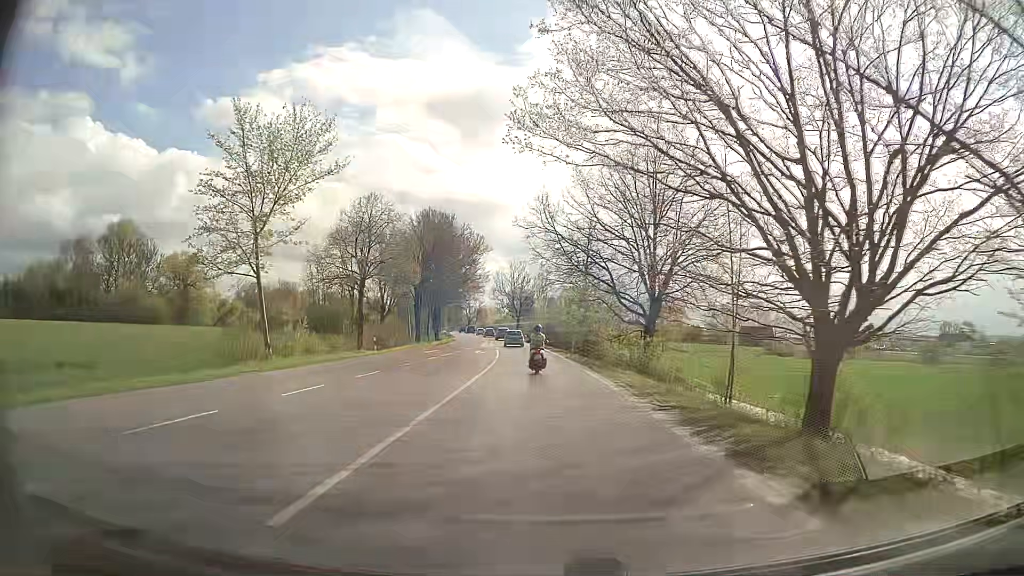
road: secondary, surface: asphalt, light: Day
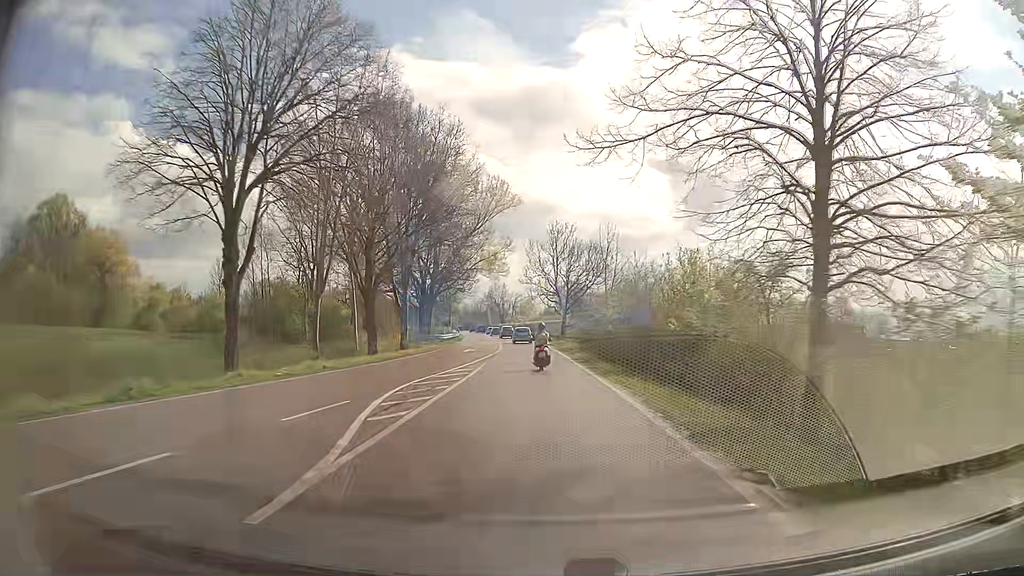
(-1.4, +46.9) m; -4°
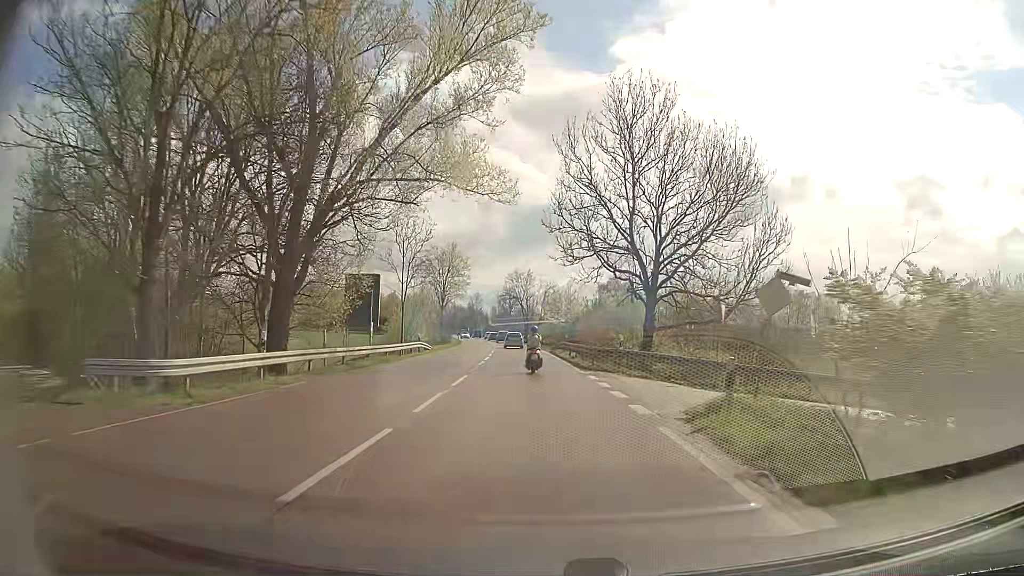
(-1.4, +48.7) m; -3°
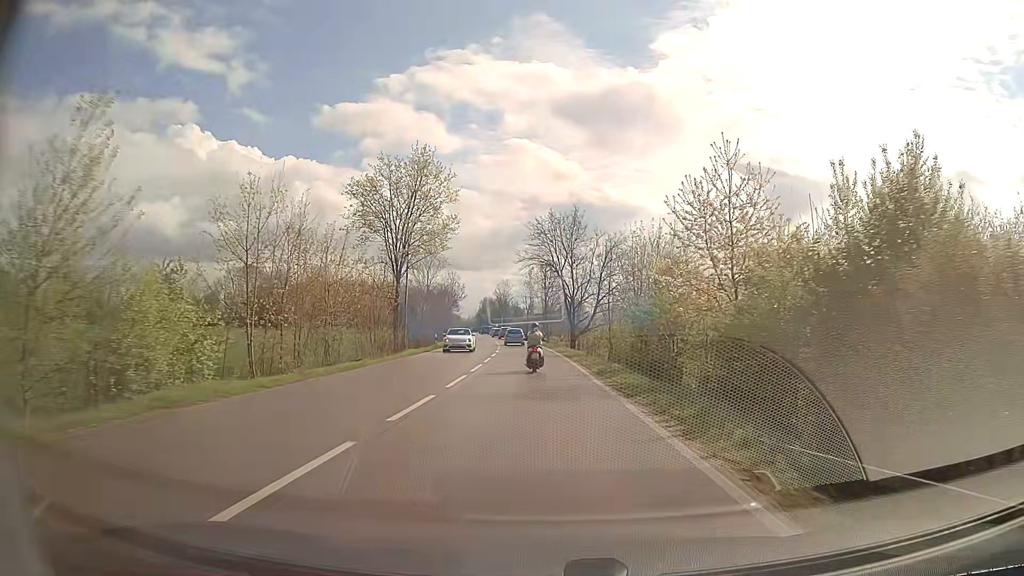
(-1.9, +49.7) m; -4°
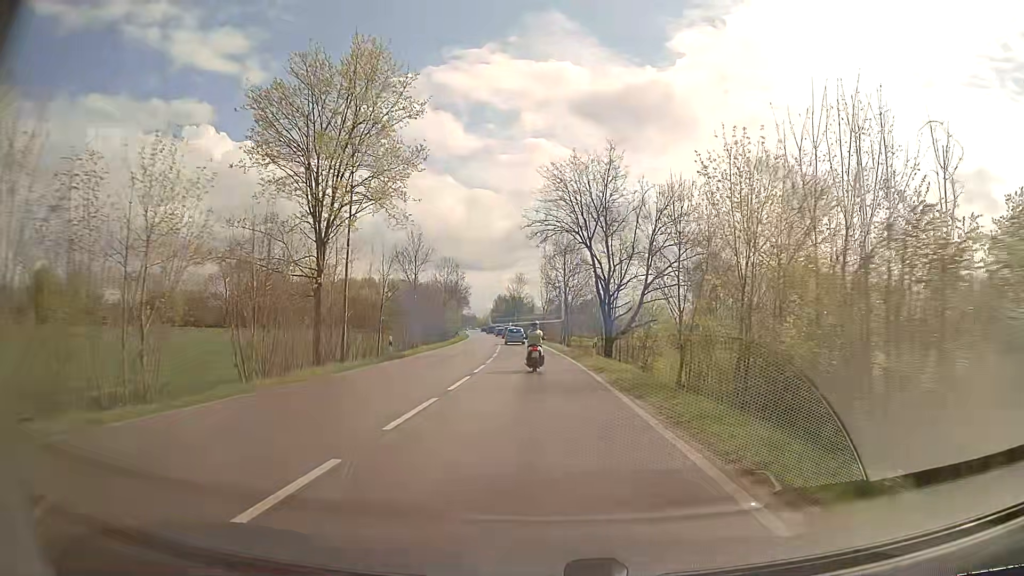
(-0.2, +19.3) m; -1°
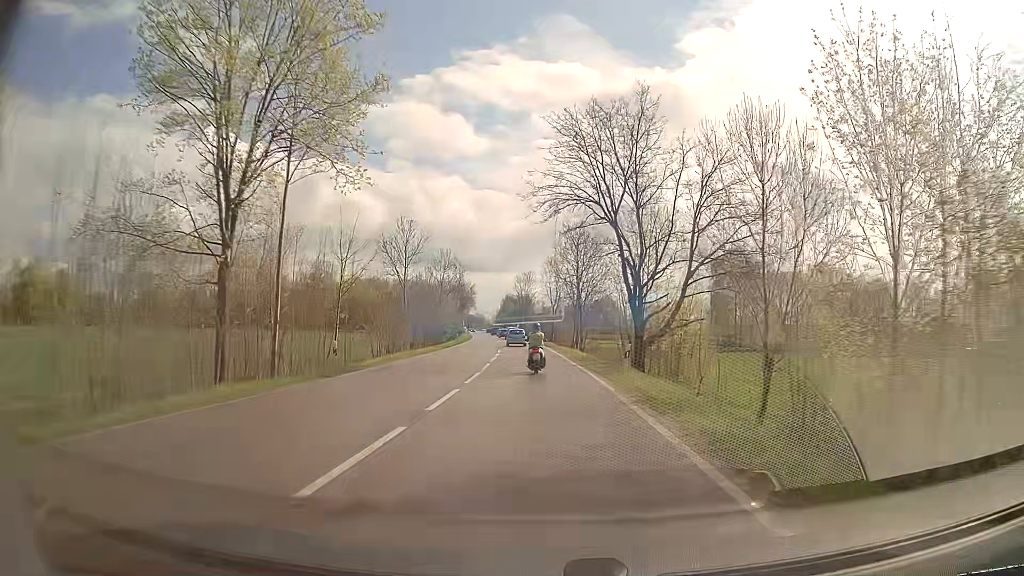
(-0.1, +9.5) m; -1°
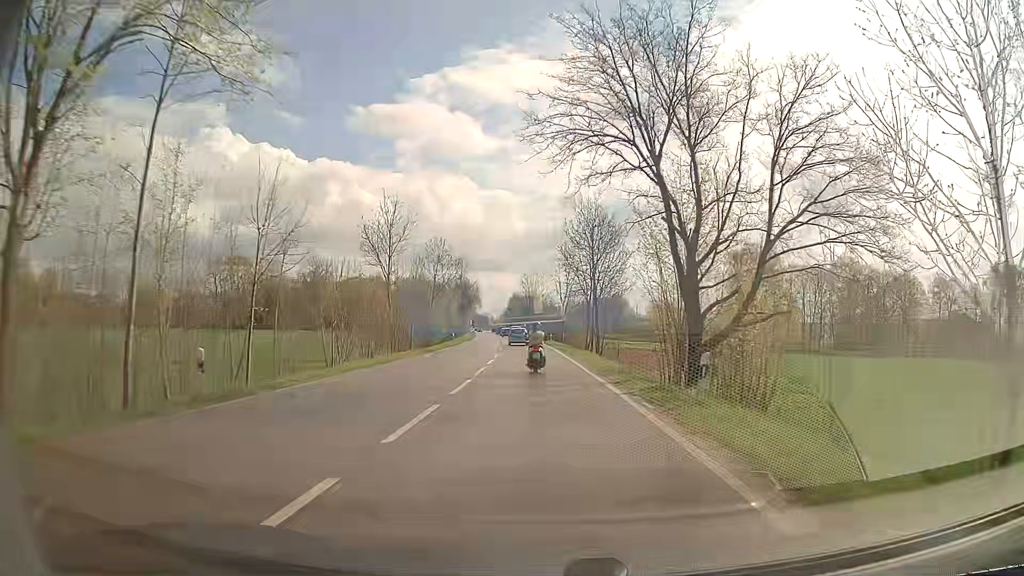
(0.0, +9.4) m; -1°
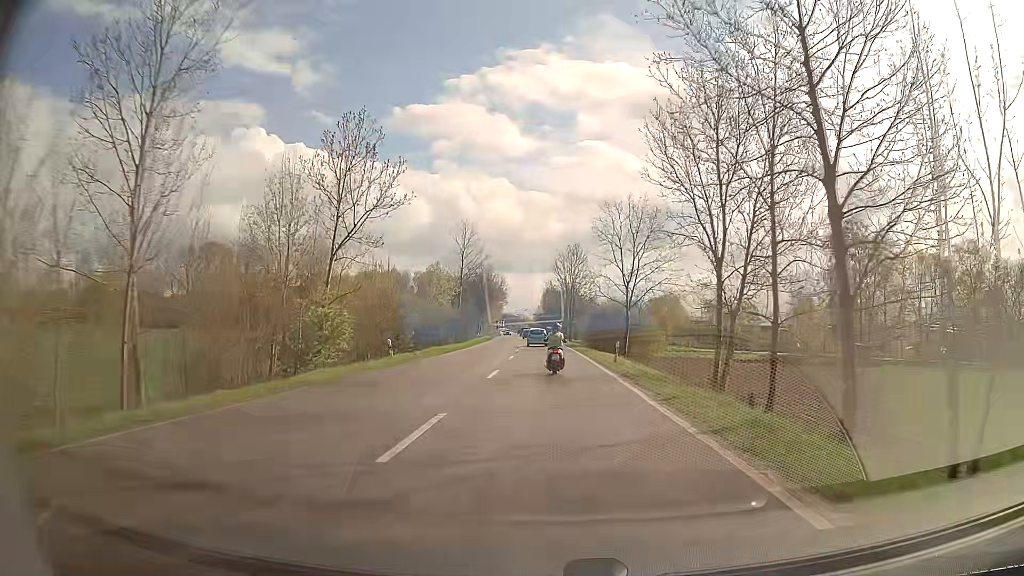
(-0.9, +37.4) m; -3°
(0, +10) (0, +20) (-1, +30) (-1, +40) (-1, +50) (-1, +60) (-2, +70) (-2, +80) (-2, +90) (-3, +100) m
